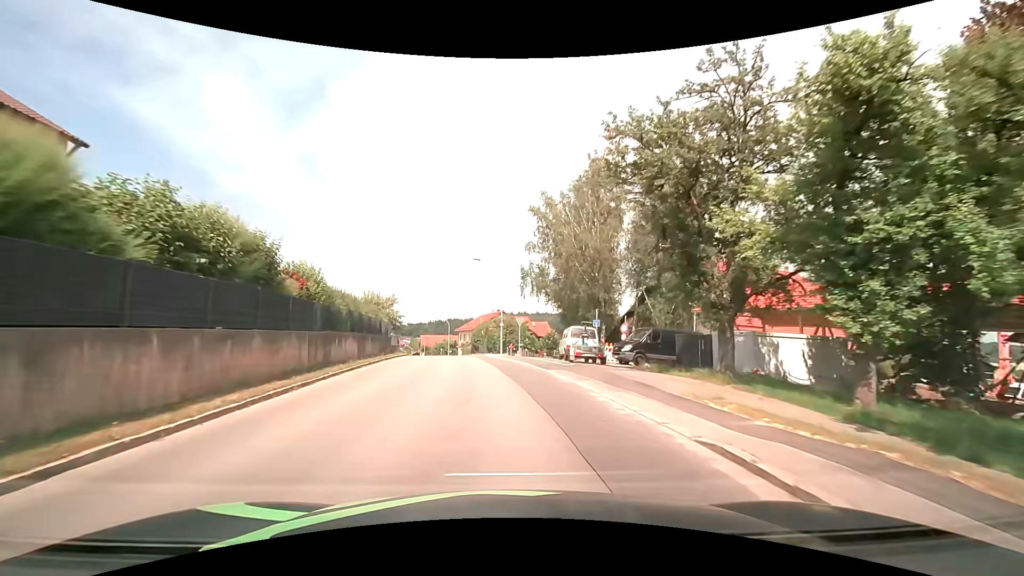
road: tertiary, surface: asphalt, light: Day
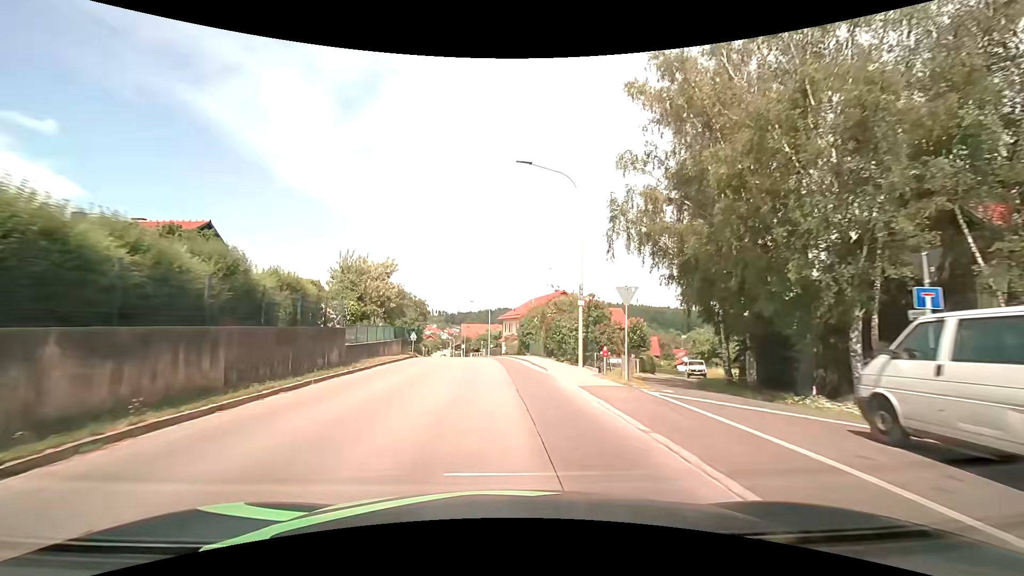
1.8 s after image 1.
(-1.2, +23.3) m; -6°
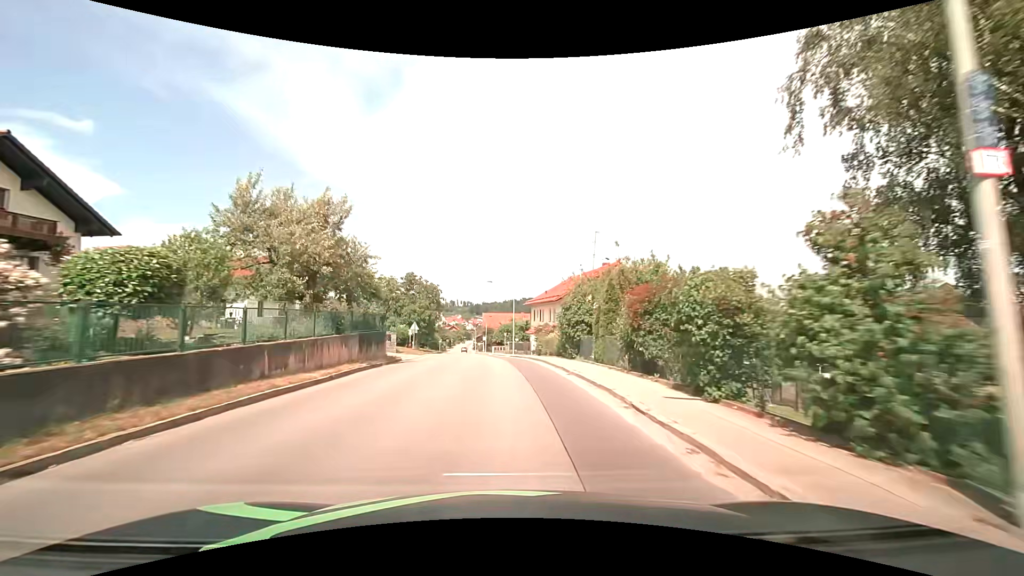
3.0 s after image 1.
(-0.4, +15.8) m; -3°
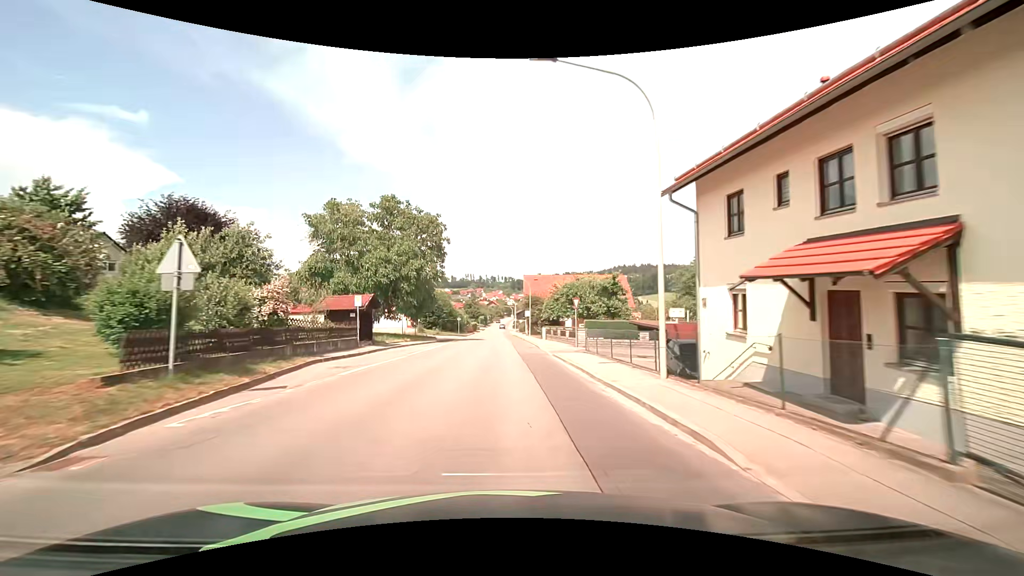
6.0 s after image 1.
(-1.9, +39.7) m; -5°
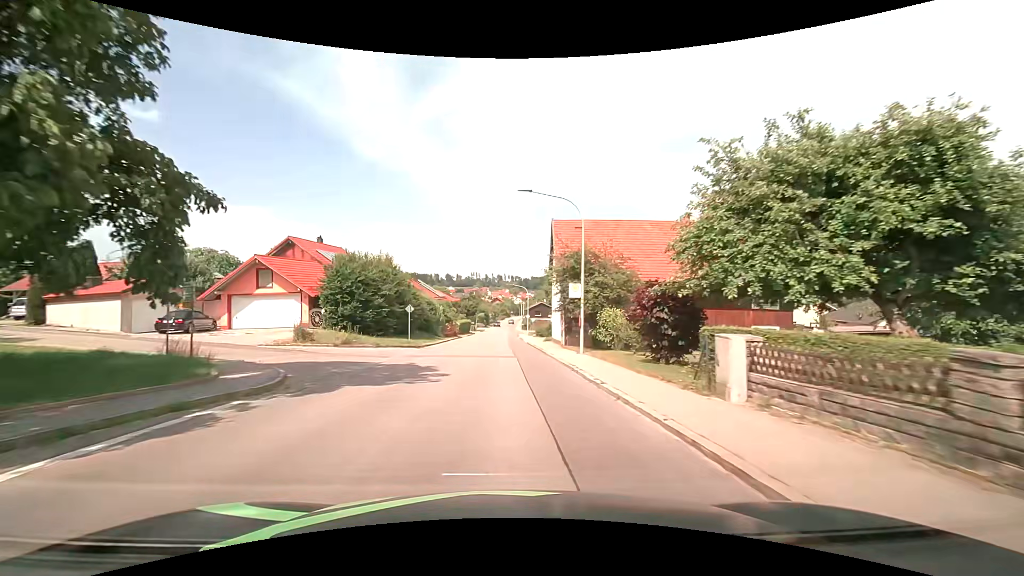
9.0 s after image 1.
(-0.5, +38.8) m; -1°
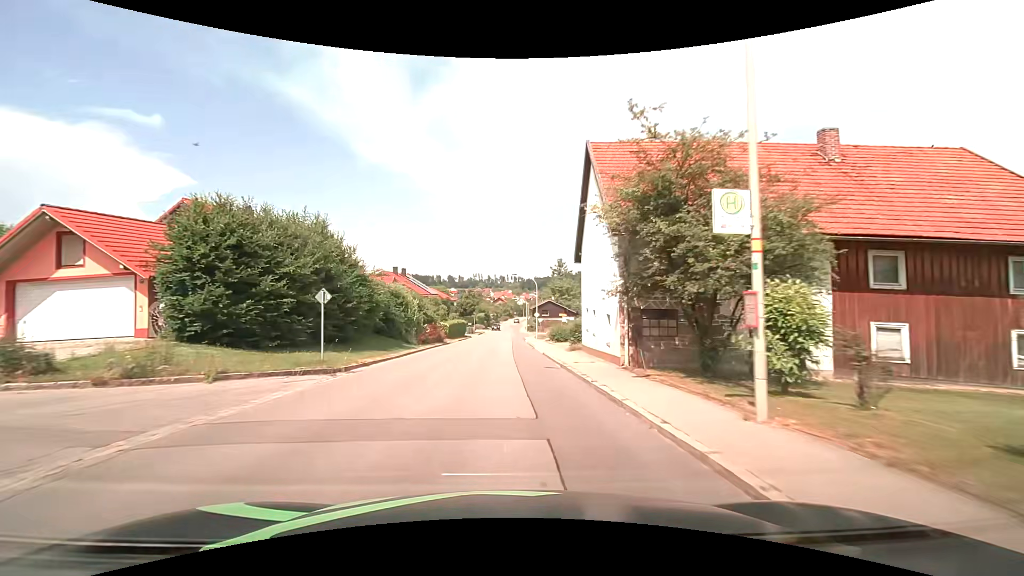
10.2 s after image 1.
(0.0, +15.2) m; -1°
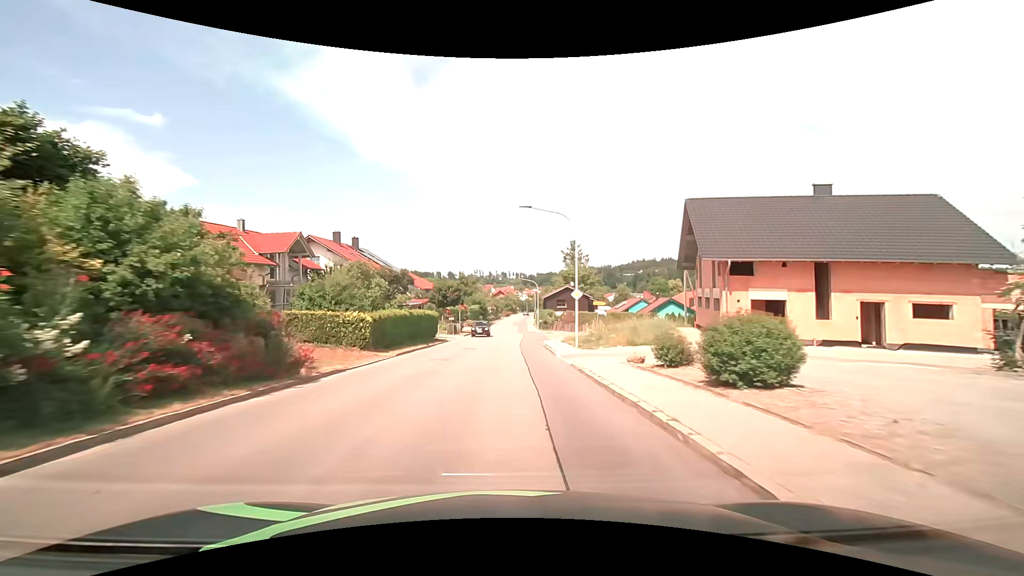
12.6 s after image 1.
(0.0, +30.5) m; 0°
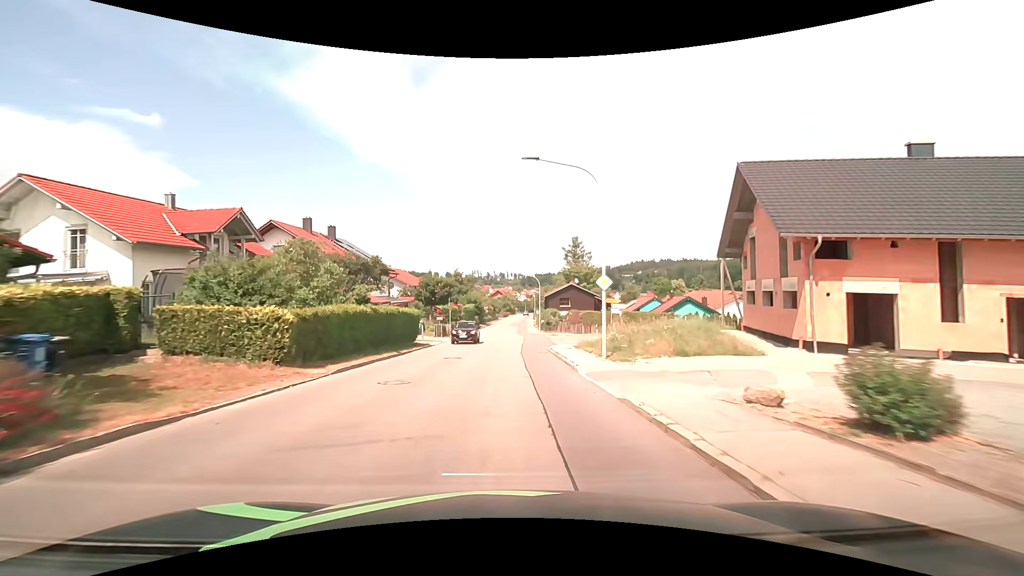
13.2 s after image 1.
(+0.1, +7.7) m; +1°
(0, +10) (0, +20) (0, +30) (0, +40) (+1, +50) (+1, +60) (+1, +70) (+1, +80) (+2, +90) (+2, +100) m
